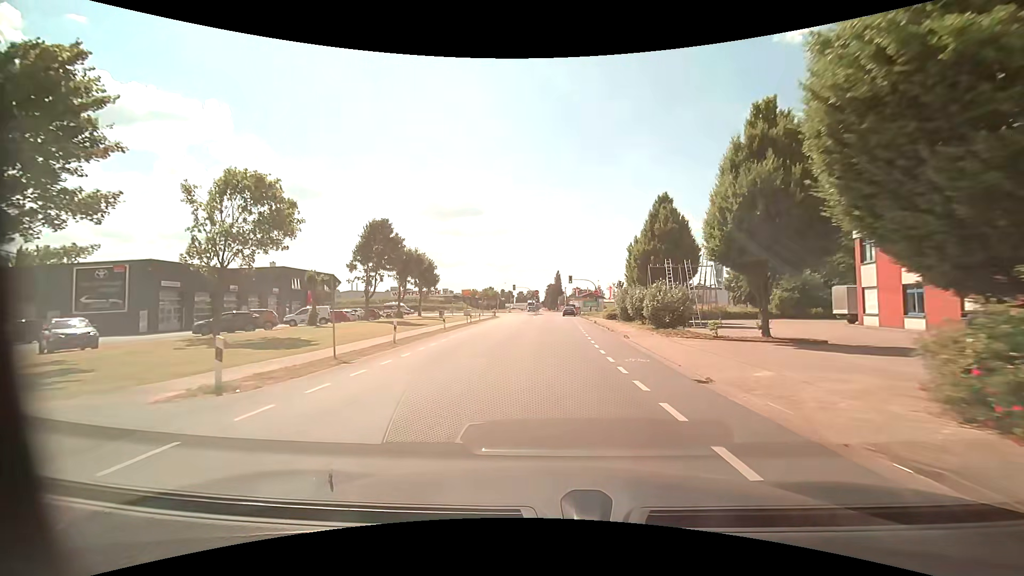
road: unclassified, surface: asphalt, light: Day
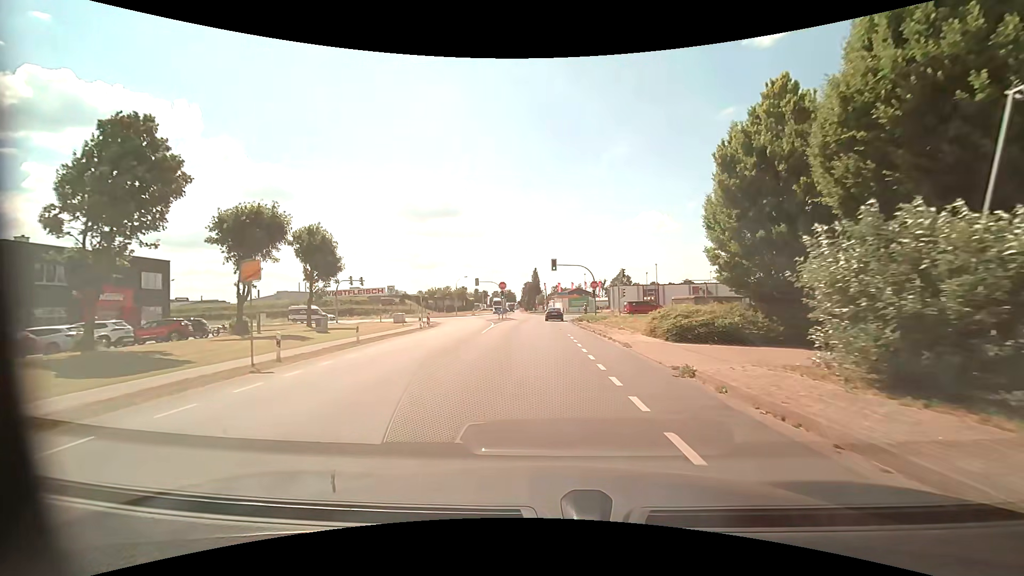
(+0.6, +30.6) m; +2°
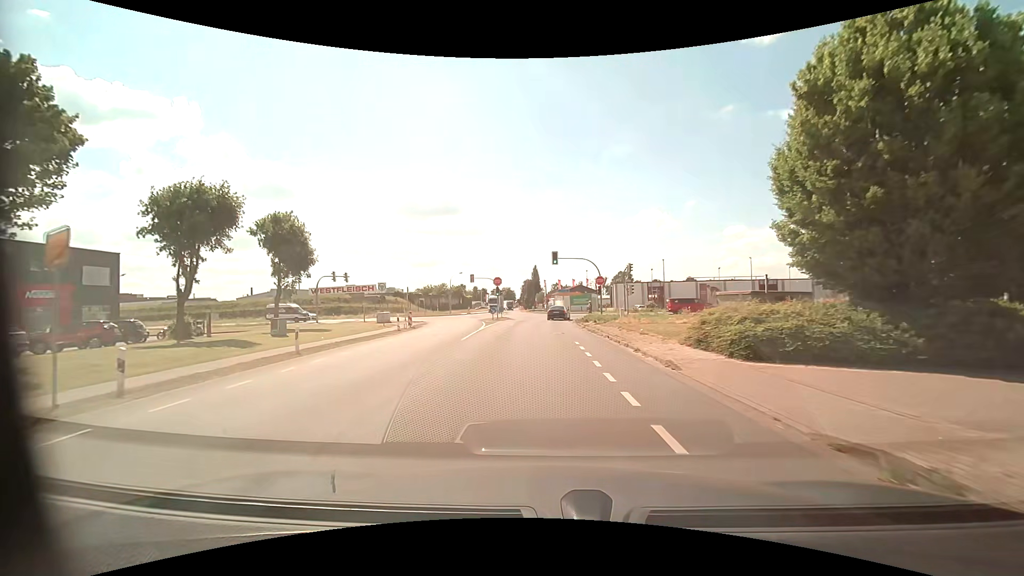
(0.0, +5.9) m; 0°
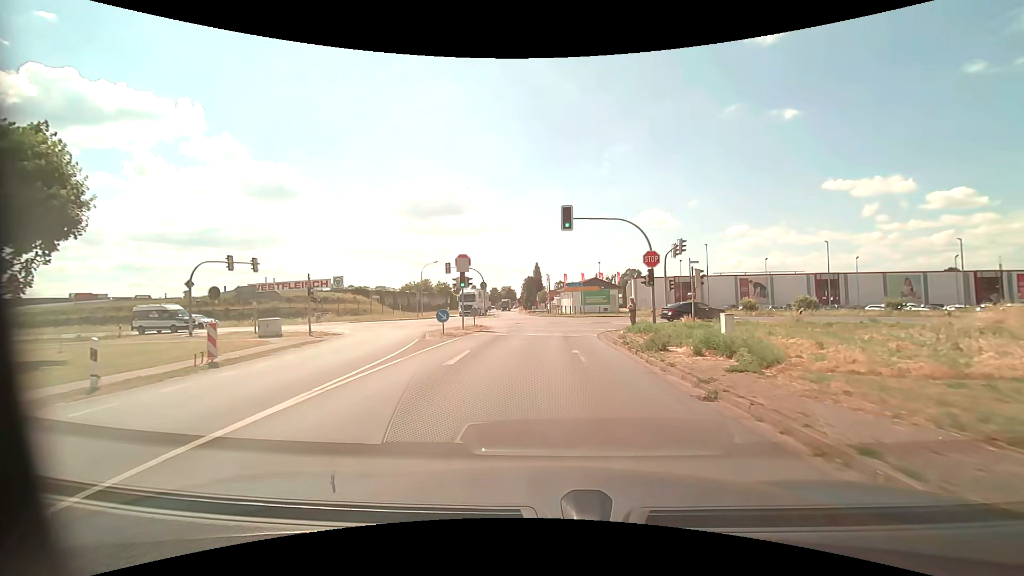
(-0.1, +23.0) m; 0°
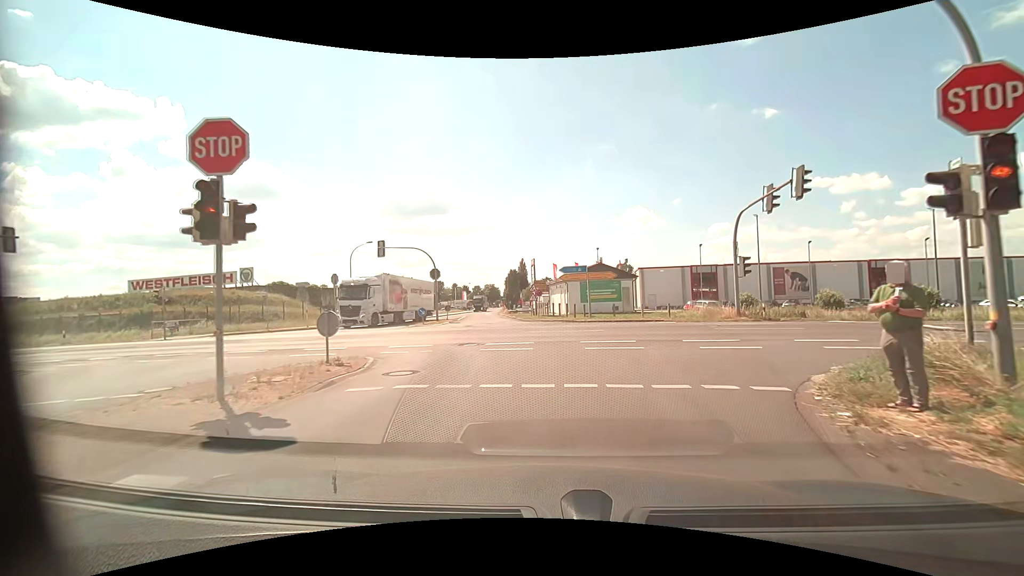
(-0.1, +20.6) m; +1°
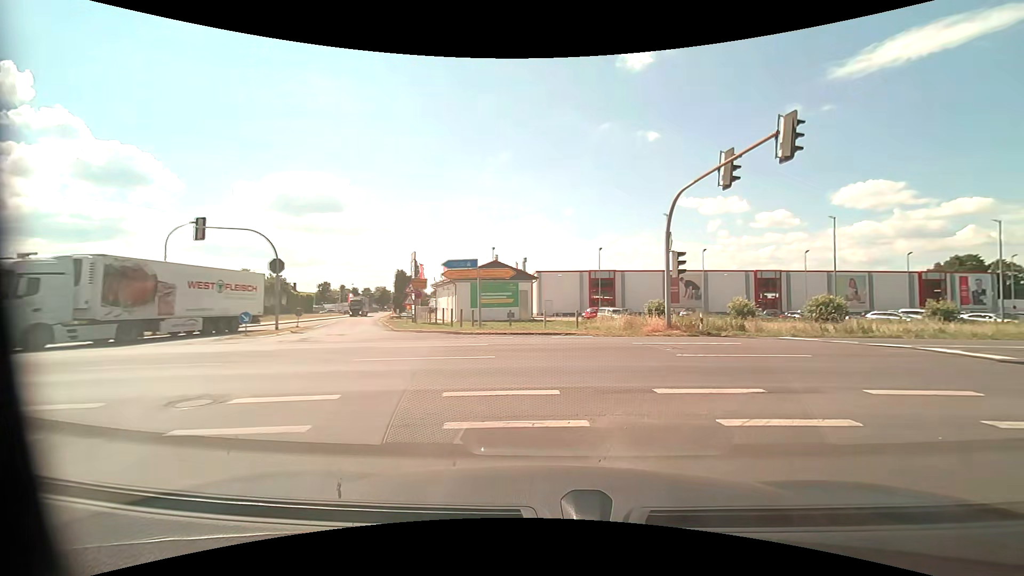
(+0.6, +8.3) m; +11°
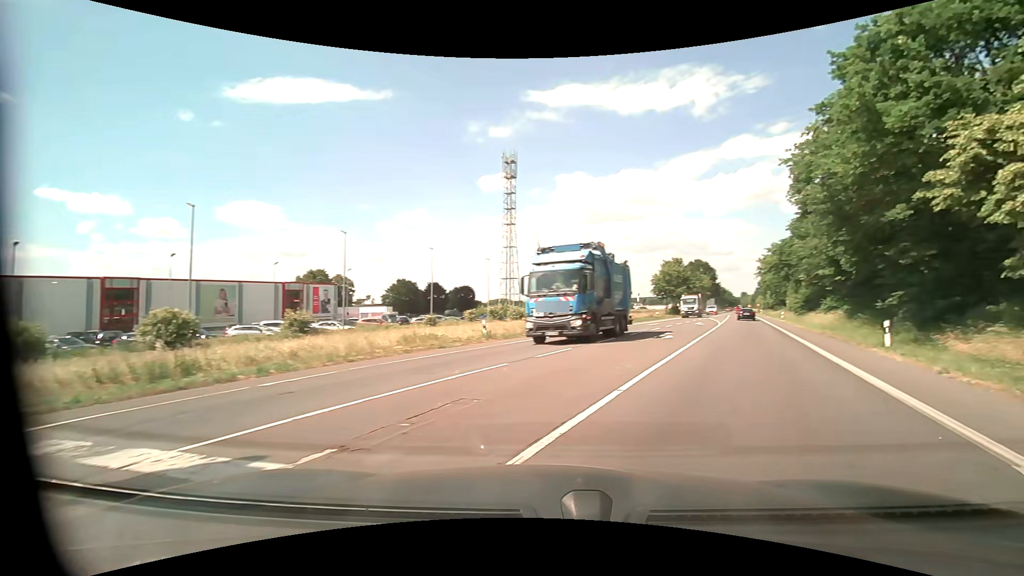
(+5.9, +11.0) m; +64°
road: primary
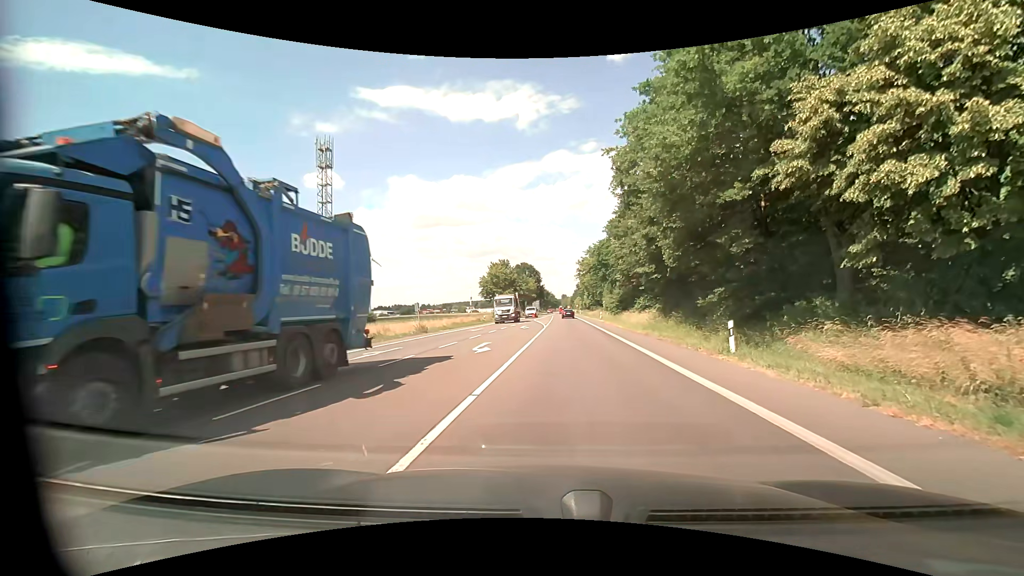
(+1.4, +6.3) m; +19°
(0, +10) (+1, +20) (+1, +30) (+2, +40) (+2, +50) (+2, +60) (+3, +70) (+3, +80) (+3, +90) (+3, +100) m
